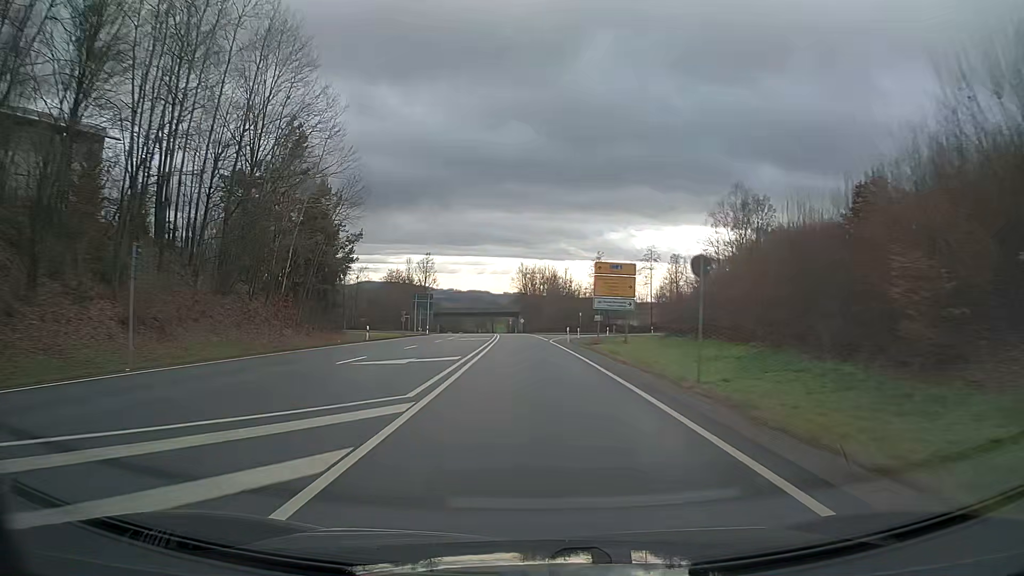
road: primary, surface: asphalt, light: Day
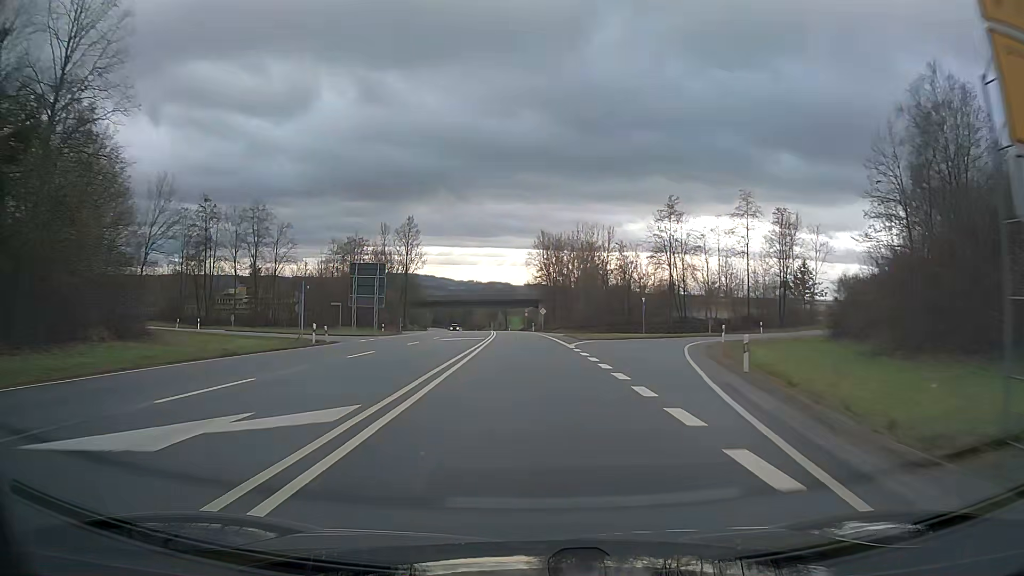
(-0.7, +46.9) m; -2°
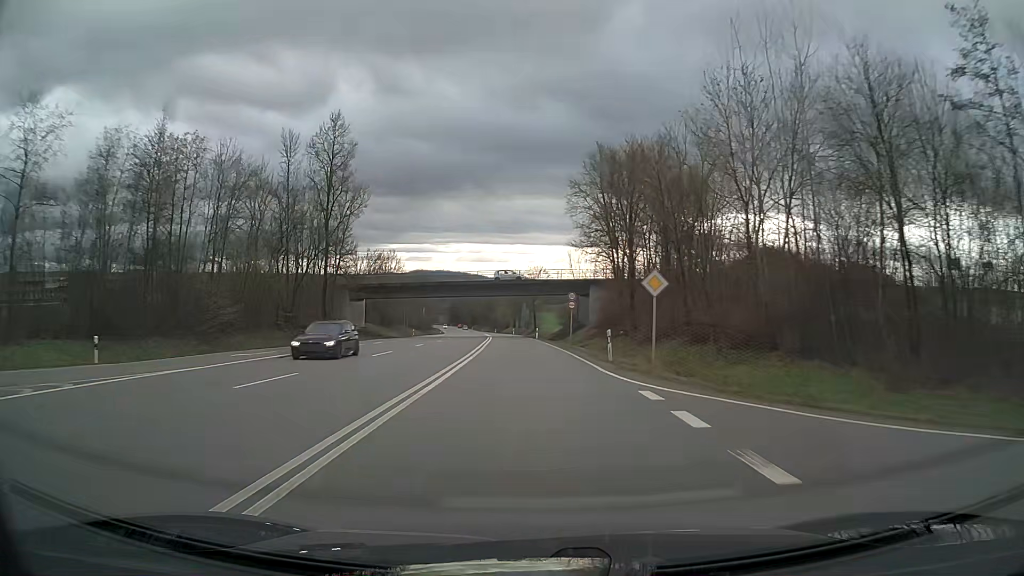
(-1.5, +59.1) m; -3°
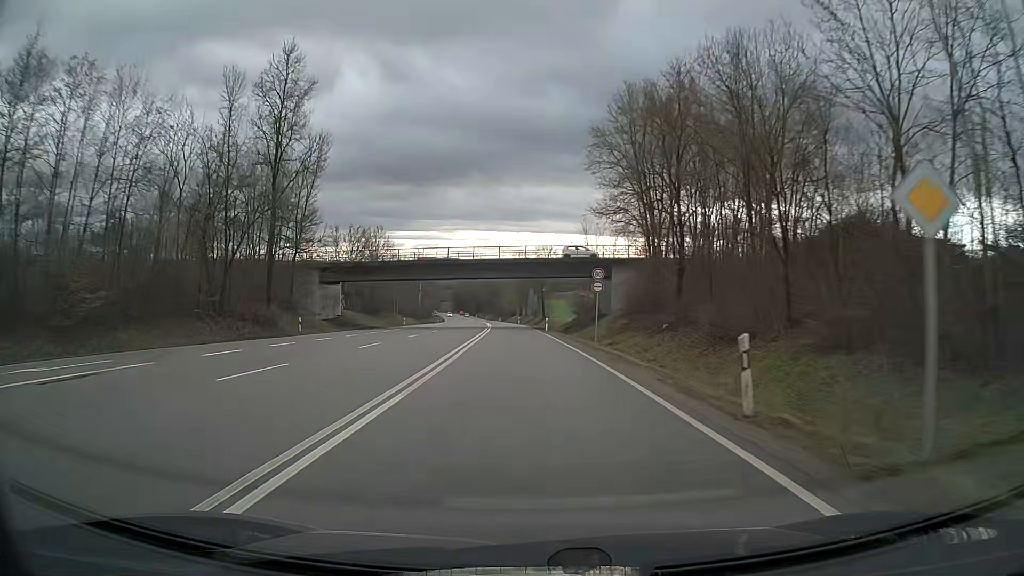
(-0.1, +13.9) m; -1°
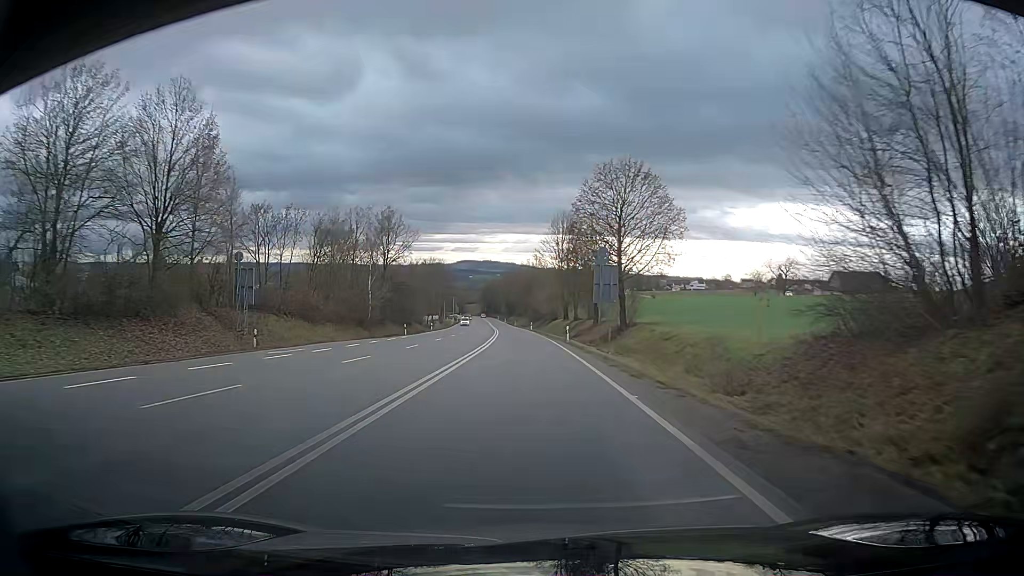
(-1.8, +62.6) m; -3°
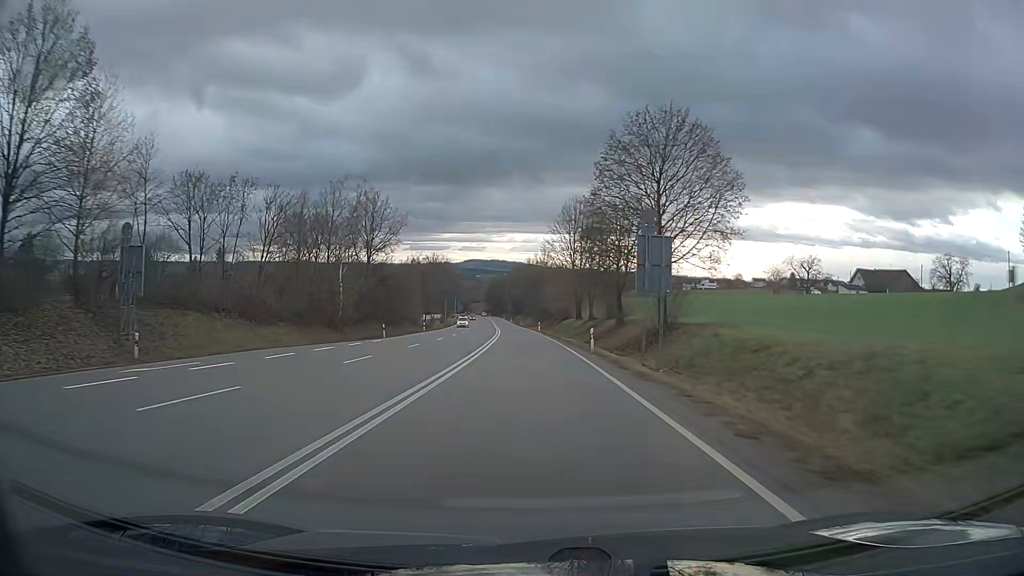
(-0.1, +12.5) m; -1°
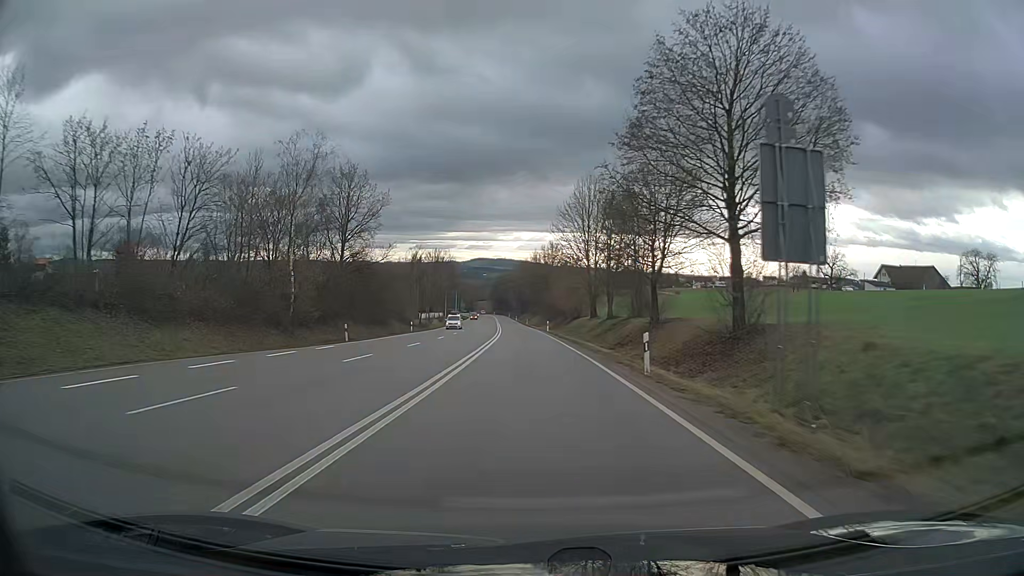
(-0.1, +12.6) m; -1°
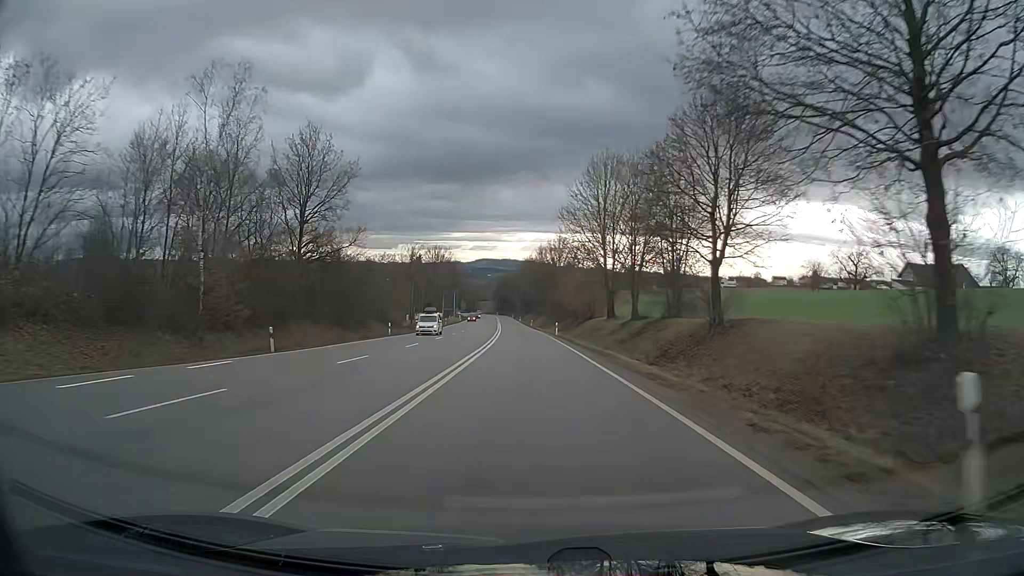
(0.0, +12.7) m; 0°
(0, +10) (0, +20) (0, +30) (0, +40) (-1, +50) (-1, +60) (-1, +70) (-2, +80) (-2, +90) (-3, +100) m
